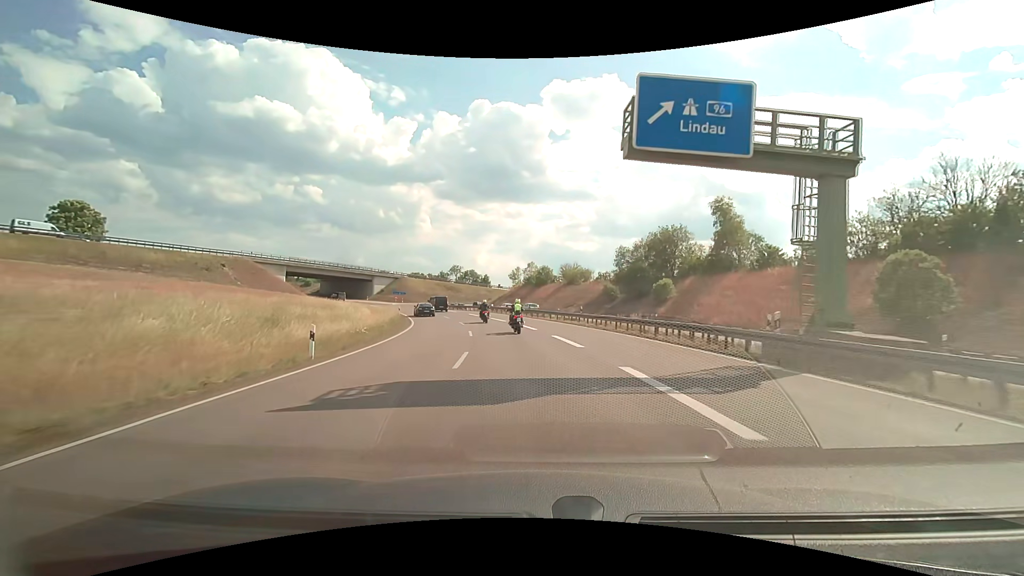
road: trunk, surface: asphalt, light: Day
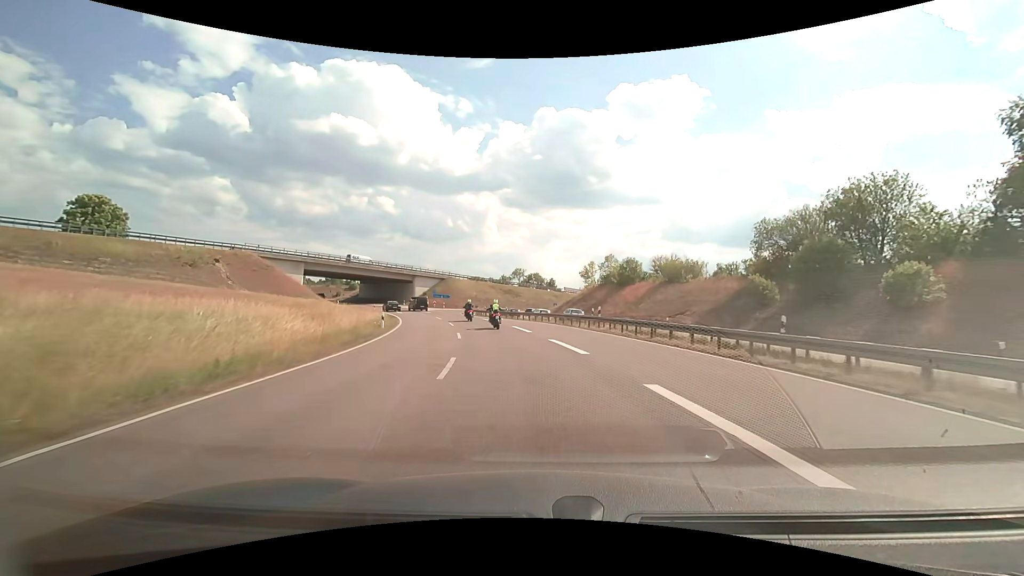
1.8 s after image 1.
(-1.8, +26.0) m; -8°
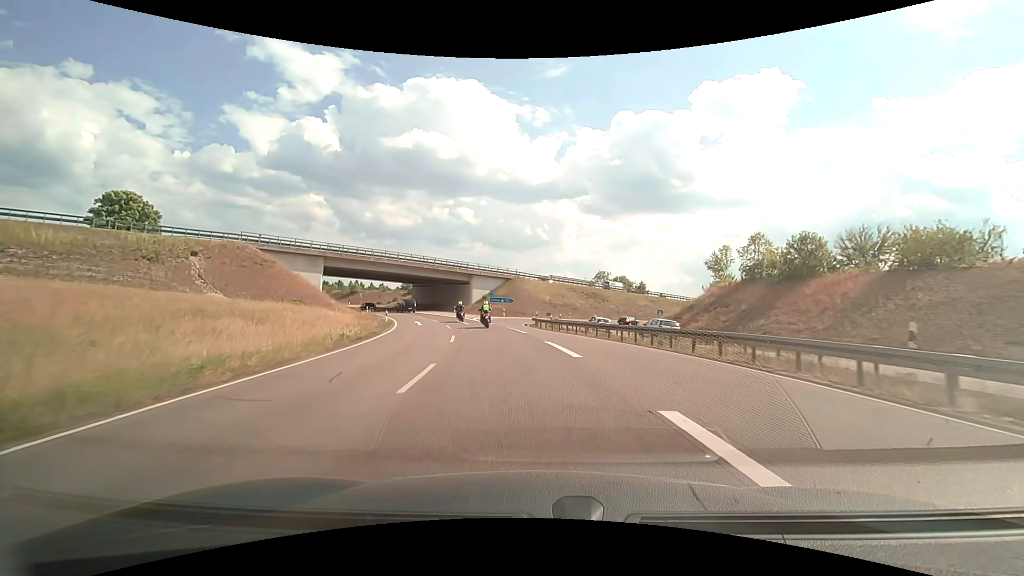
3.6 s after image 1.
(-1.9, +25.9) m; -9°
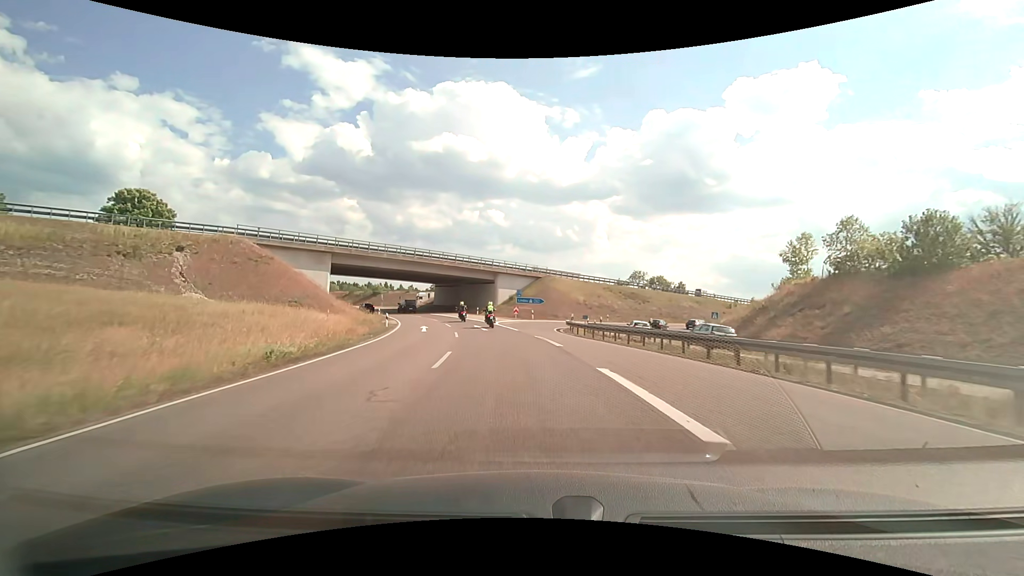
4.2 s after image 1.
(-0.3, +8.6) m; -4°
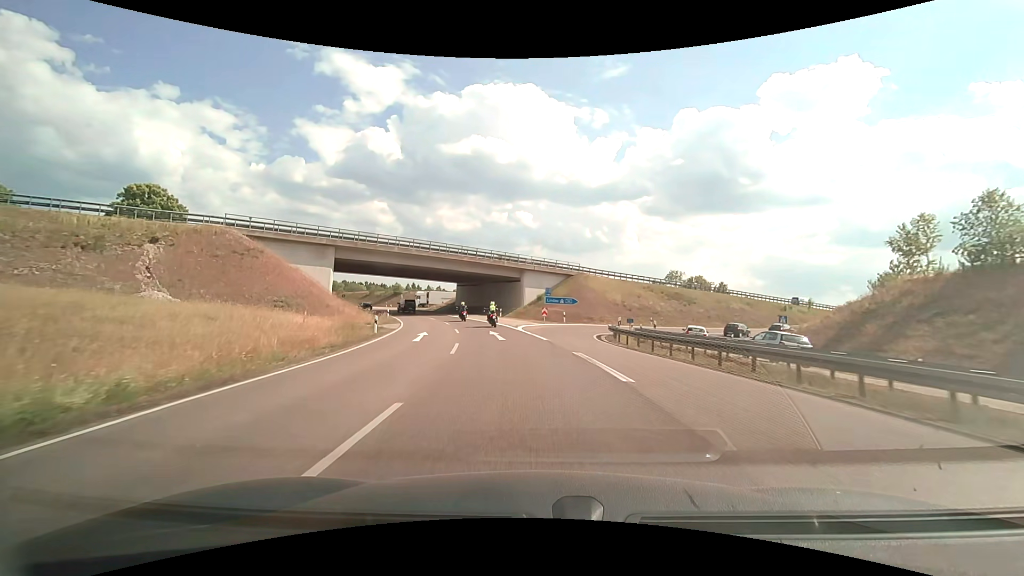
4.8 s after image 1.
(-0.3, +8.6) m; -3°
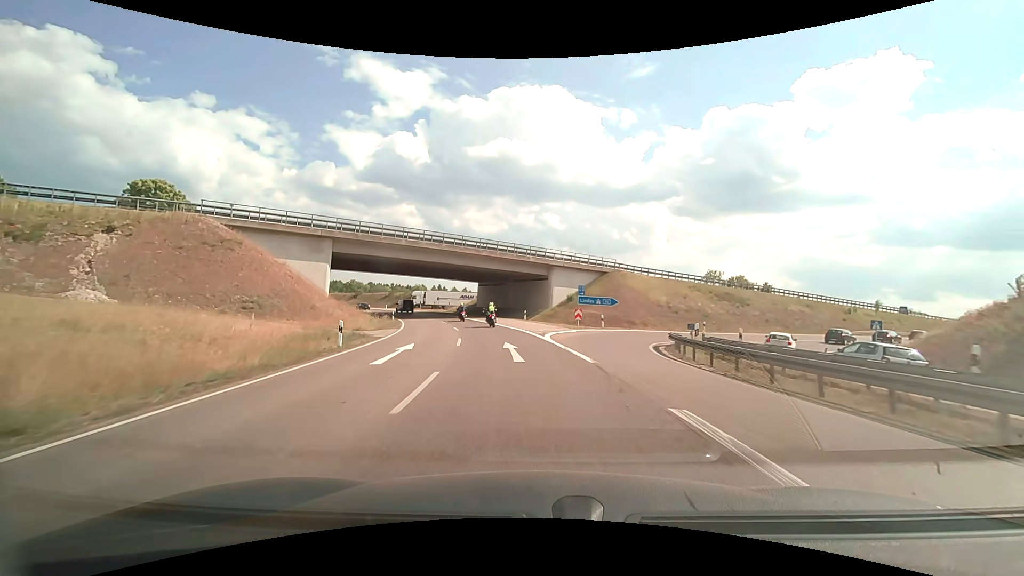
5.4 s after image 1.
(-0.2, +8.6) m; -3°
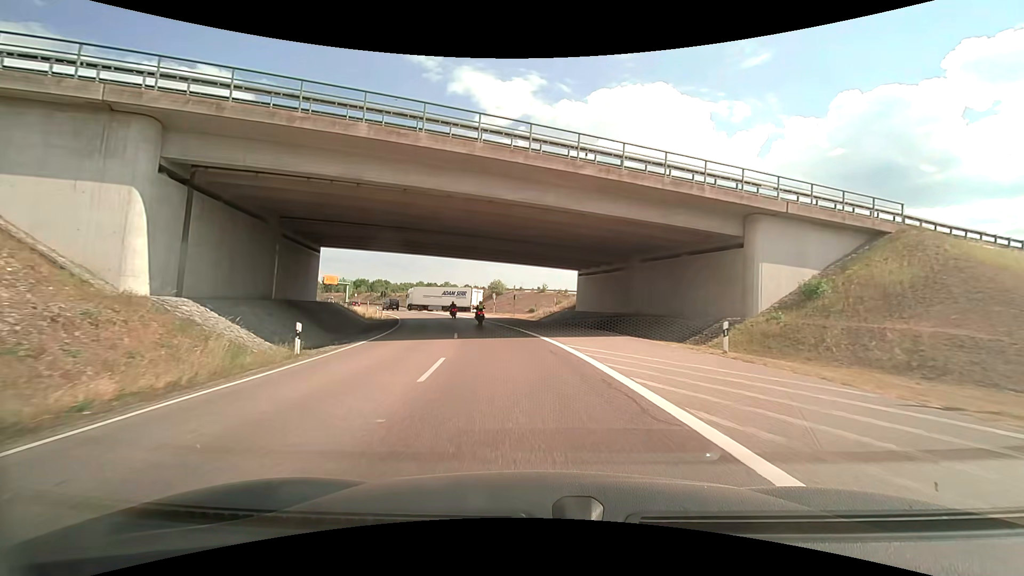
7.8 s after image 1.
(-3.4, +33.7) m; -11°
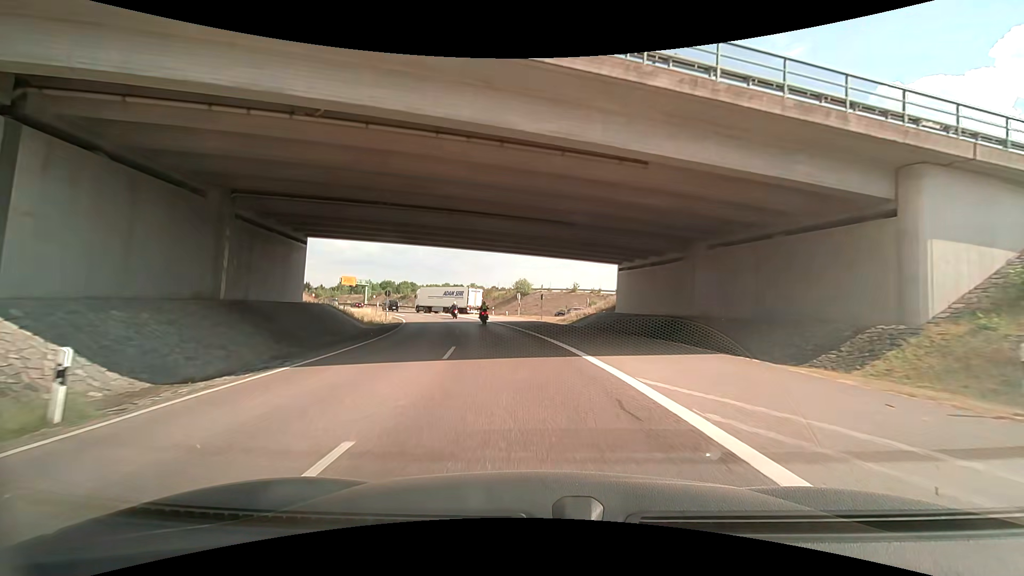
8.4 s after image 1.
(-0.2, +8.4) m; -3°
(0, +10) (-1, +20) (-2, +30) (-3, +40) (-6, +49) (-9, +59) (-13, +68) (-17, +77) (-22, +86) (-28, +94) m
